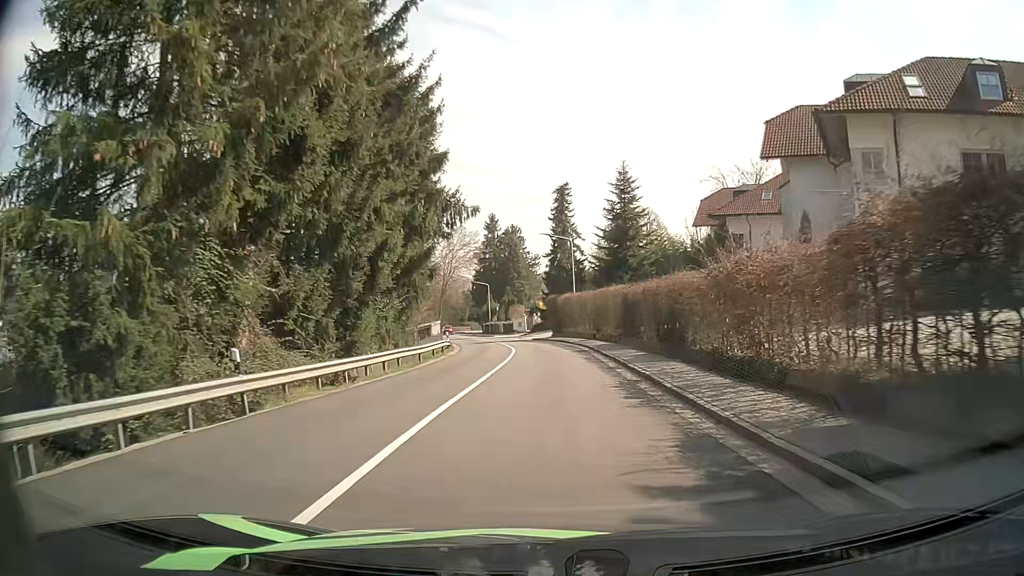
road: tertiary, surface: asphalt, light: Day
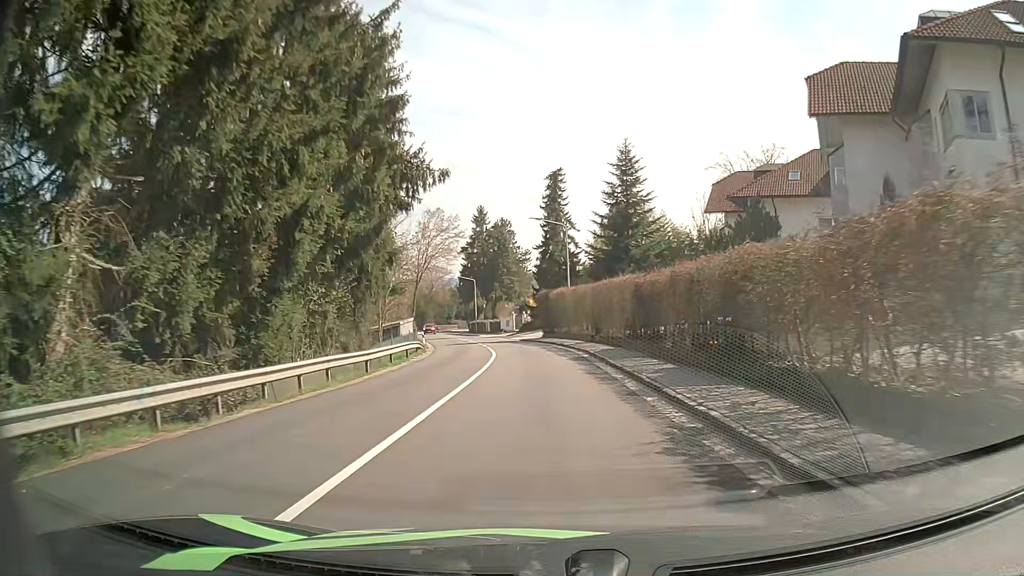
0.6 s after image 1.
(+0.1, +7.1) m; +2°
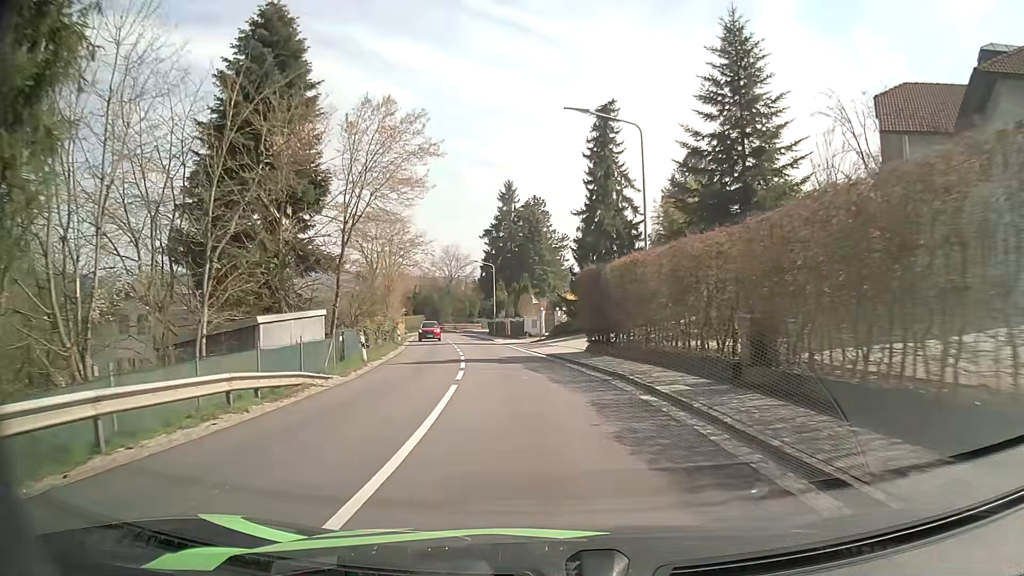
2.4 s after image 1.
(-0.5, +22.6) m; -4°
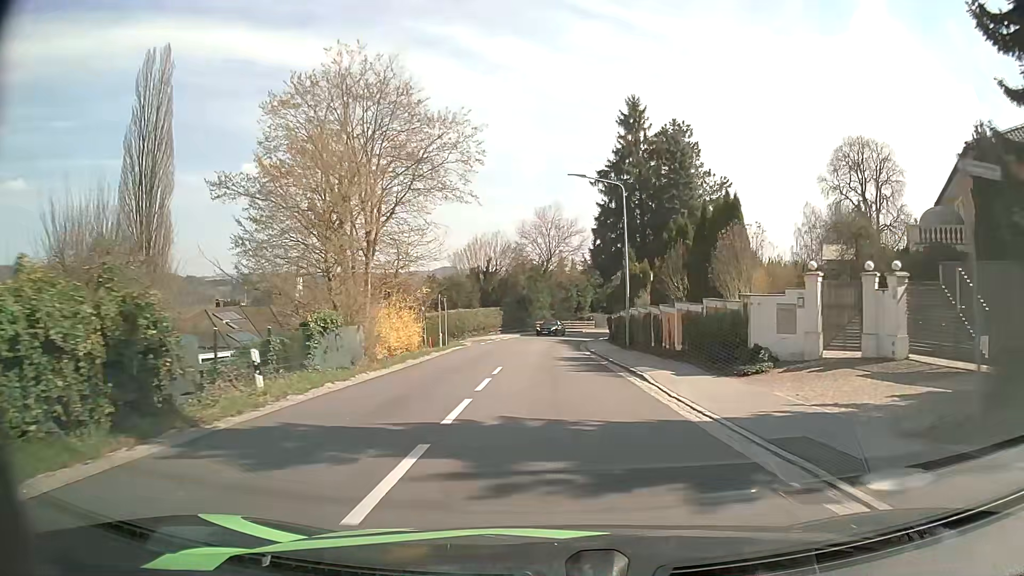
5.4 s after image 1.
(-3.6, +38.6) m; -9°
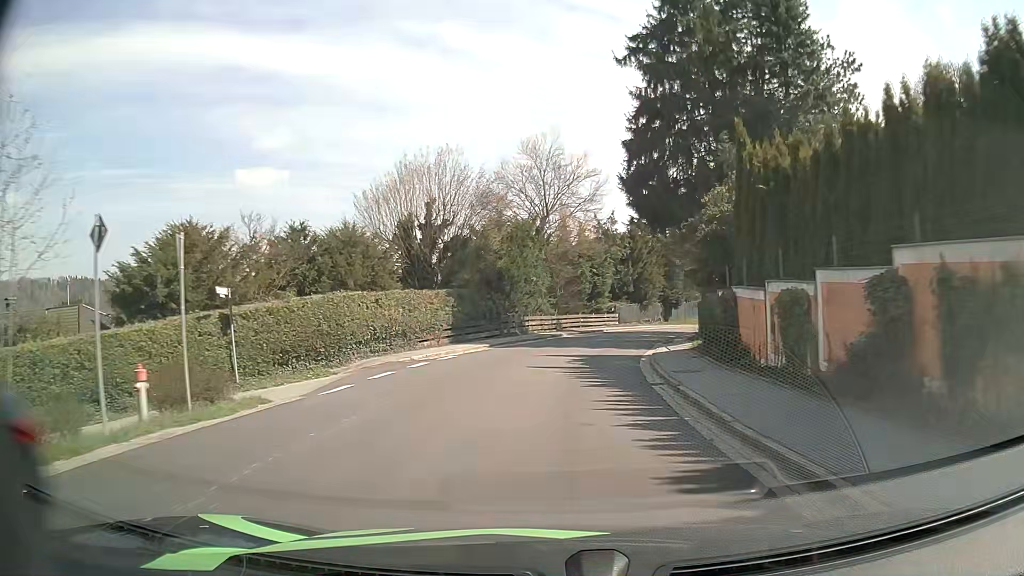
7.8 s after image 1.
(0.0, +30.6) m; 0°
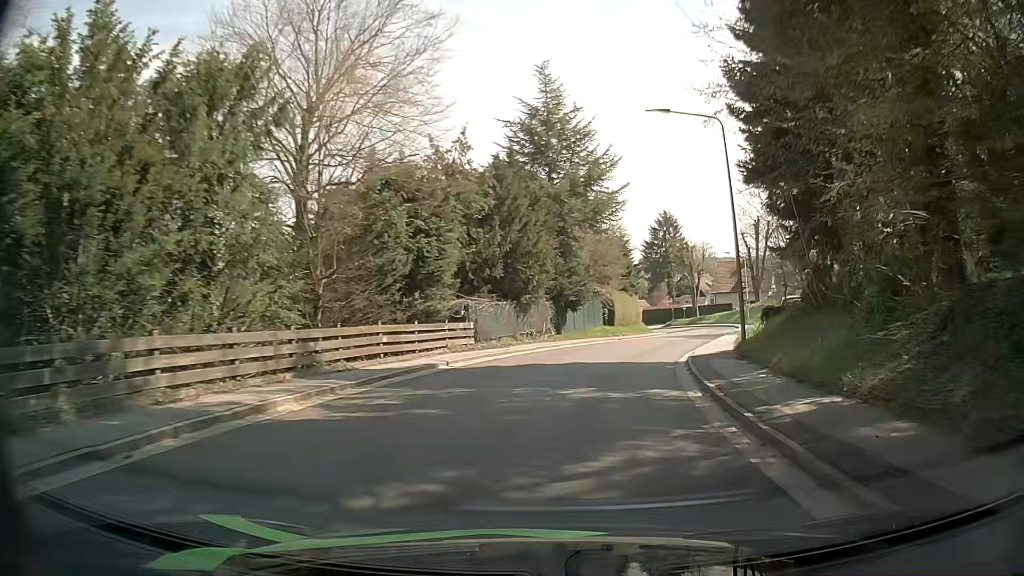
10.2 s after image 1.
(+2.4, +29.7) m; +12°
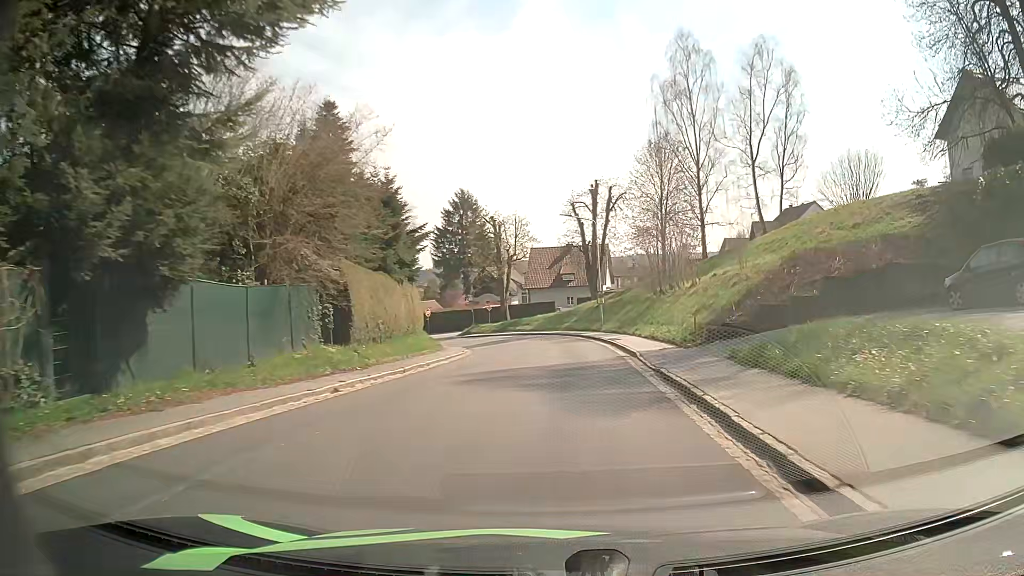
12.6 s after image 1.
(+4.3, +28.4) m; +18°
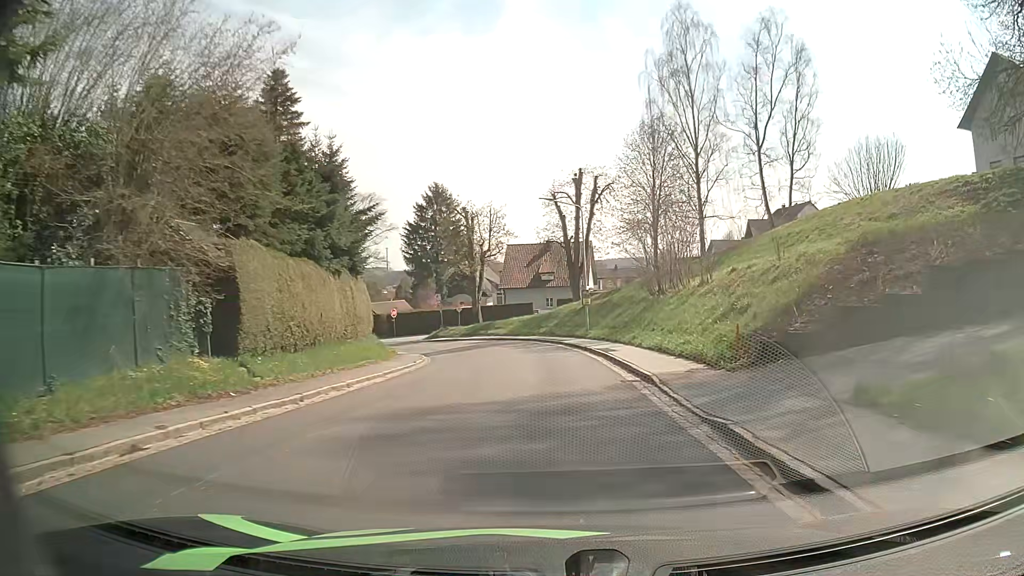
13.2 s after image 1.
(+0.1, +7.0) m; +2°
(0, +10) (0, +20) (0, +30) (-2, +40) (-5, +49) (-10, +58) (-17, +65) (-26, +70) (-35, +75) (-44, +77) m
